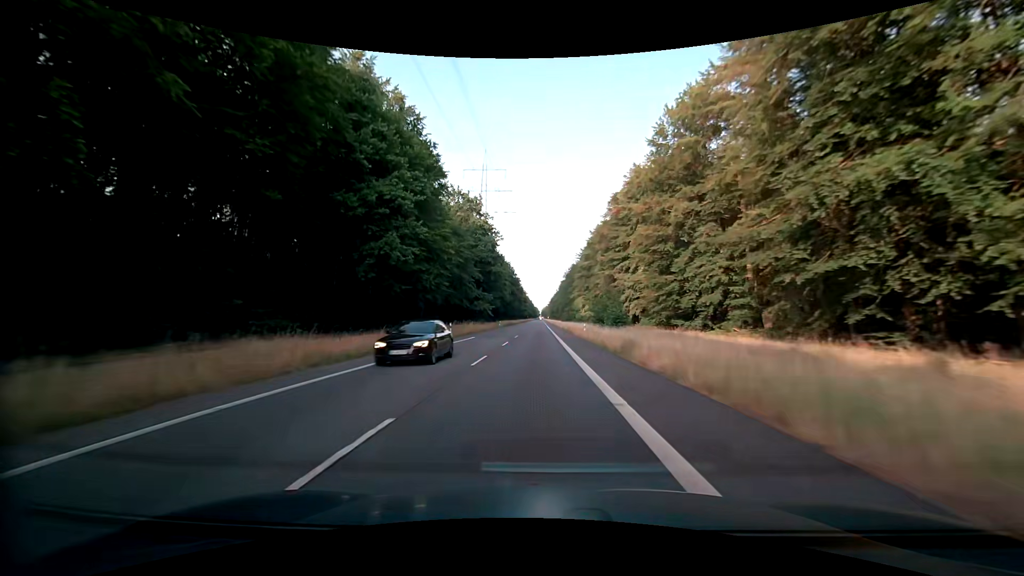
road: secondary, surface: asphalt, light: Day
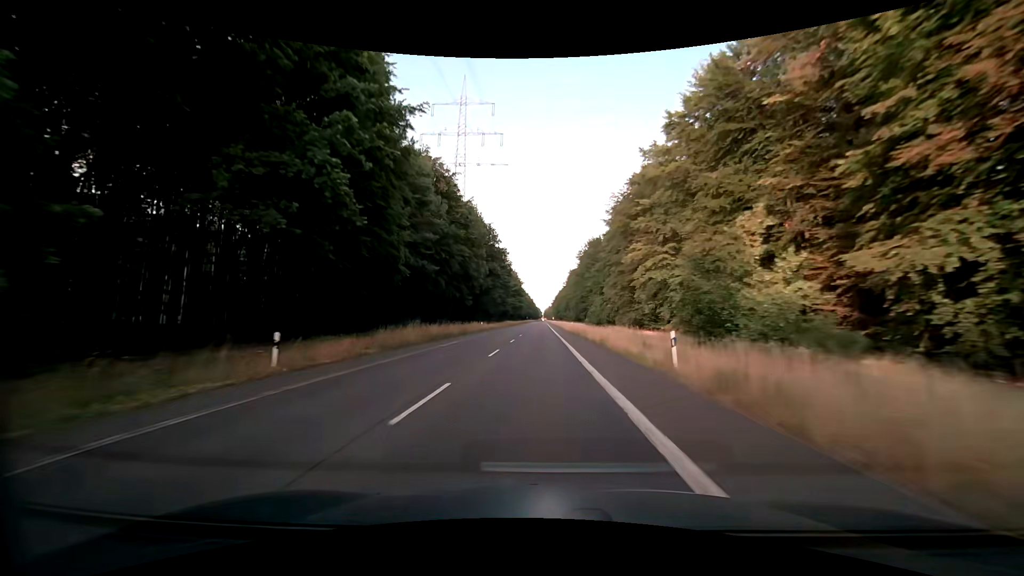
(-0.5, +80.5) m; 0°
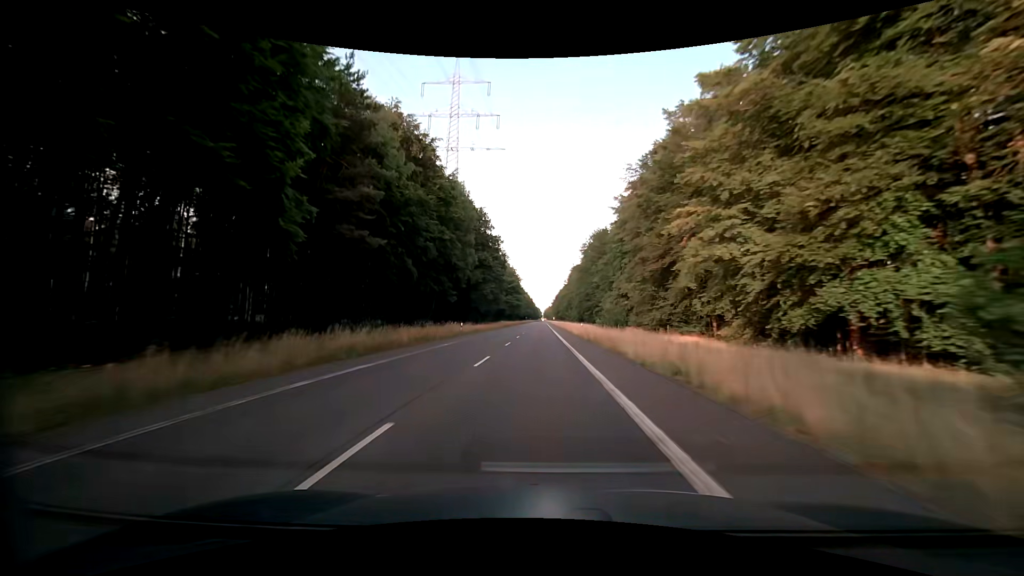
(0.0, +16.0) m; 0°
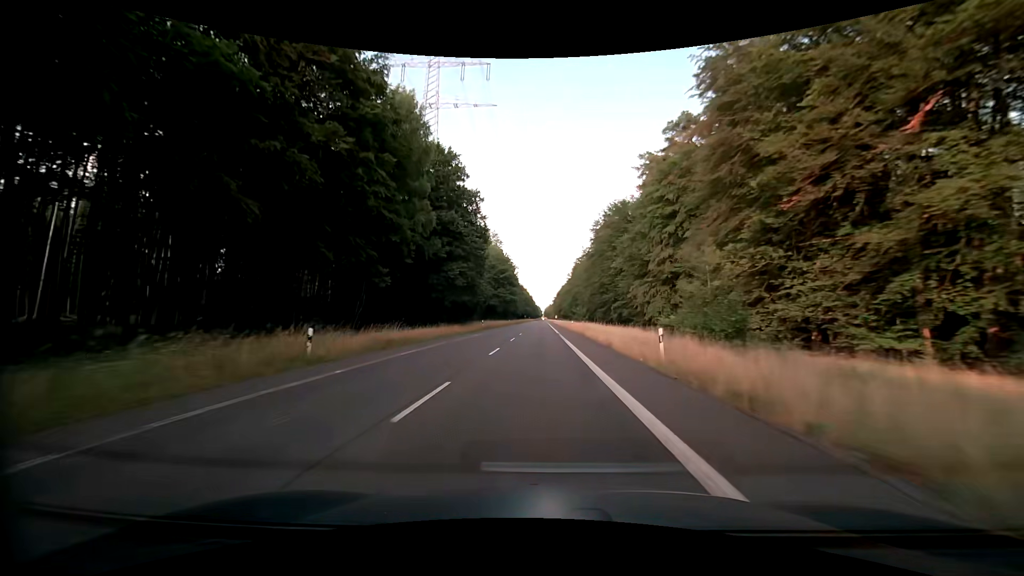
(-0.1, +31.9) m; 0°
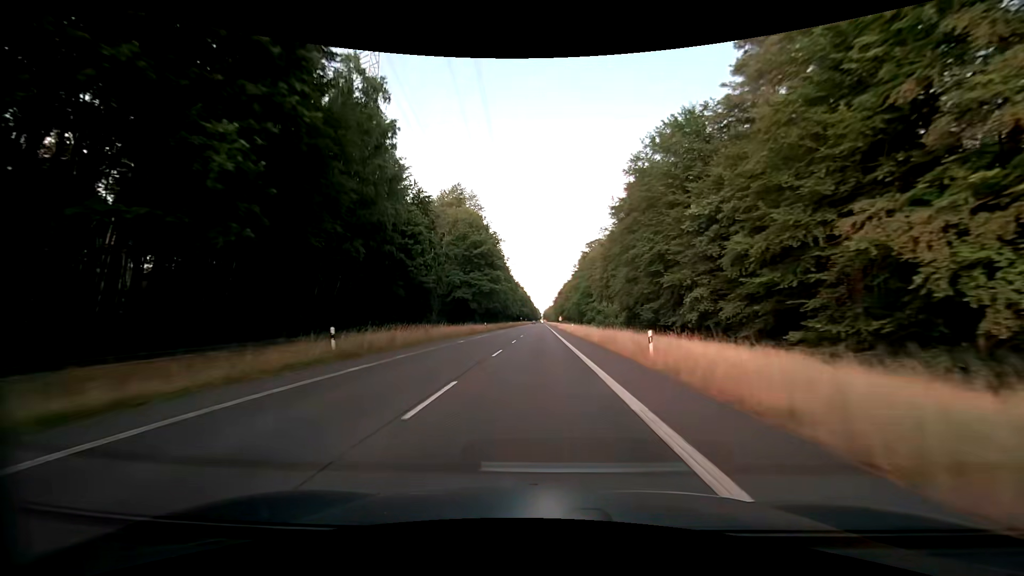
(0.0, +47.5) m; 0°
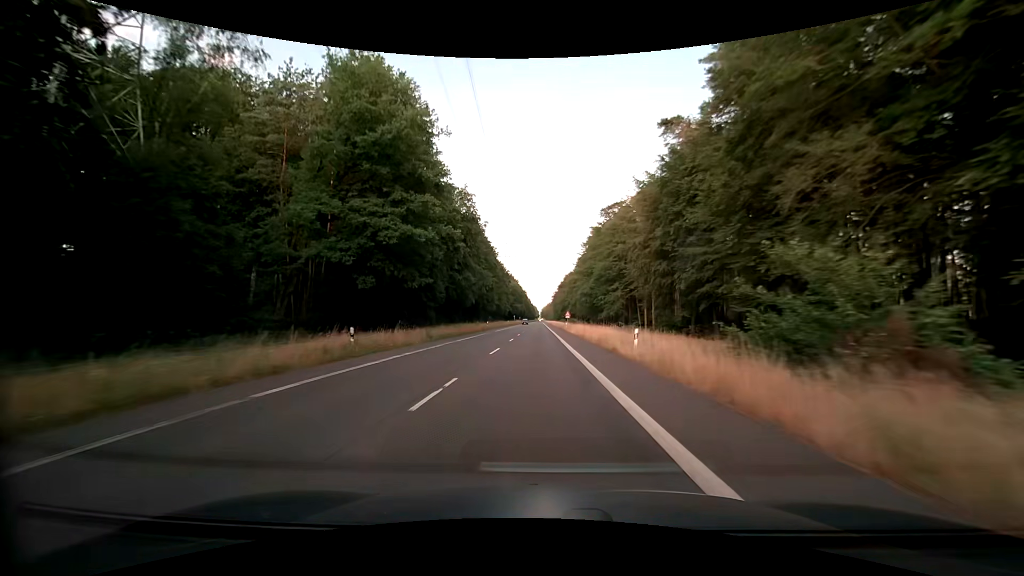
(+0.2, +47.4) m; 0°
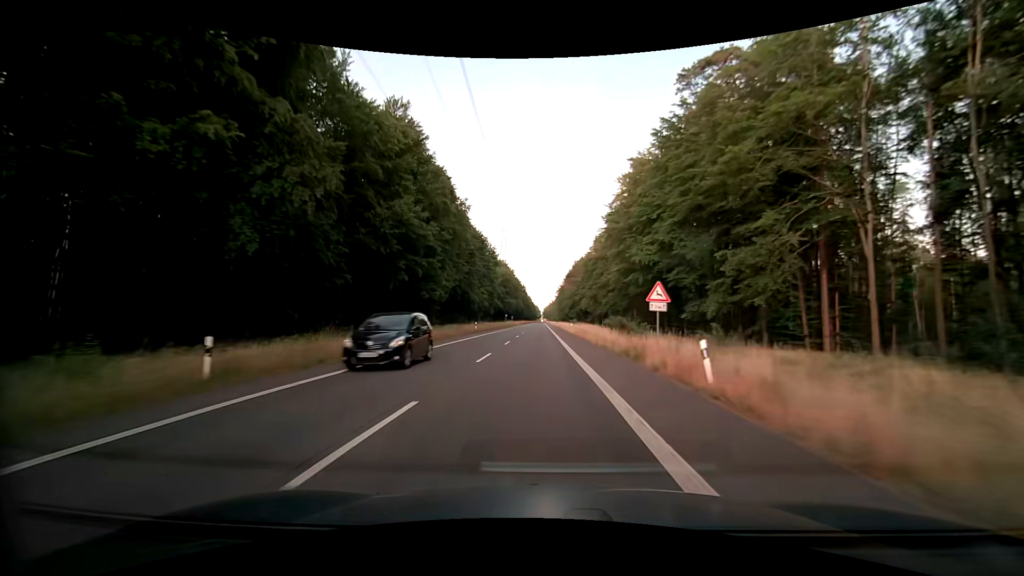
(-0.2, +63.1) m; 0°
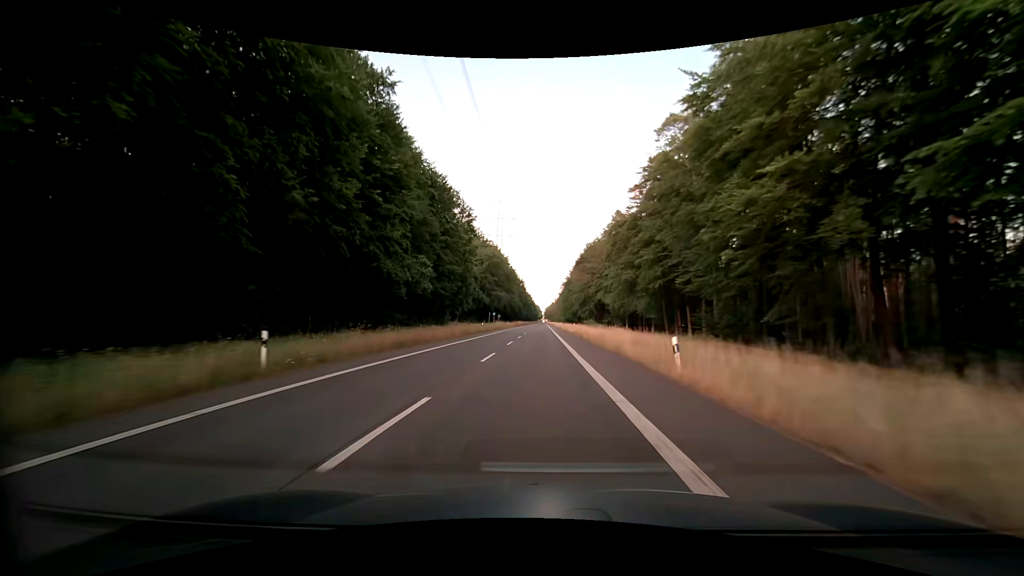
(0.0, +47.3) m; 0°
(0, +10) (0, +20) (0, +30) (0, +40) (0, +50) (0, +60) (0, +70) (0, +80) (0, +90) (0, +100) m
